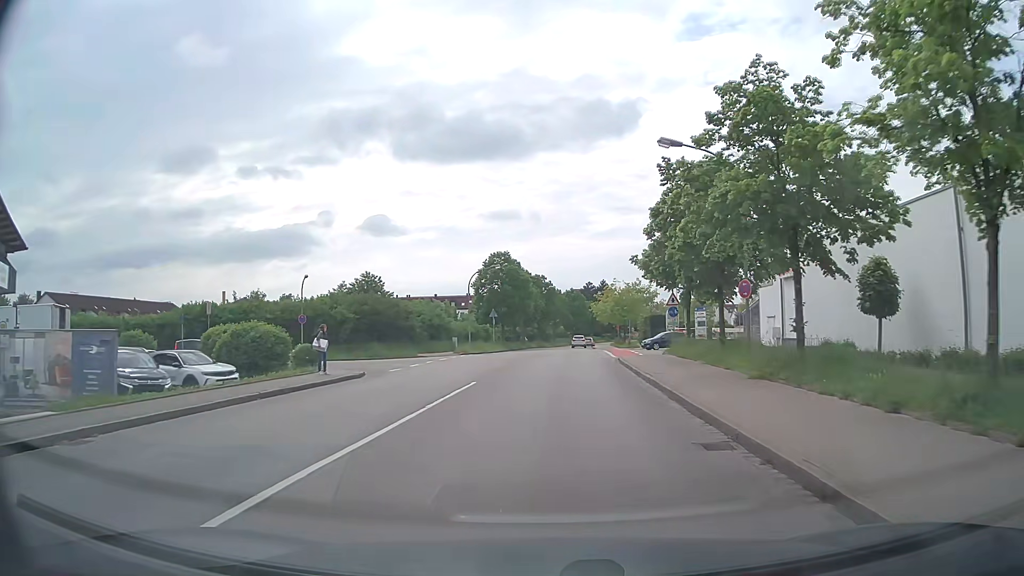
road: residential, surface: asphalt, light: Day
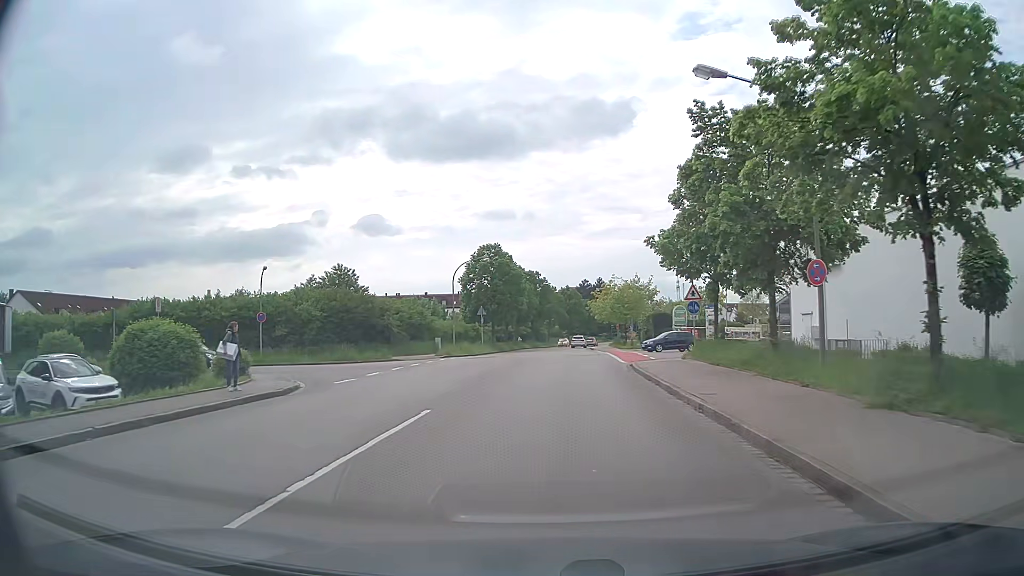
(+0.1, +6.3) m; +1°
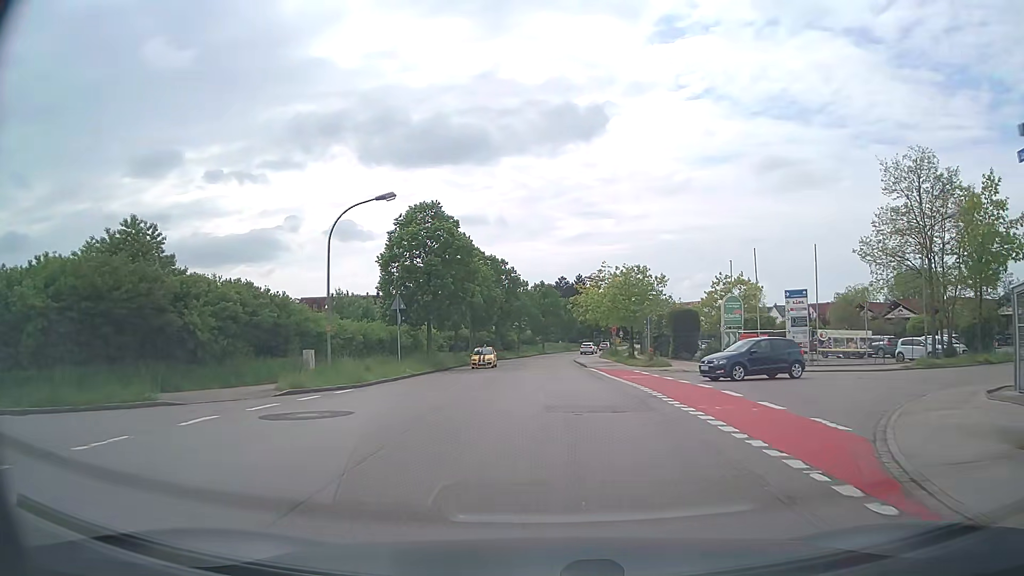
(+0.4, +24.7) m; +3°
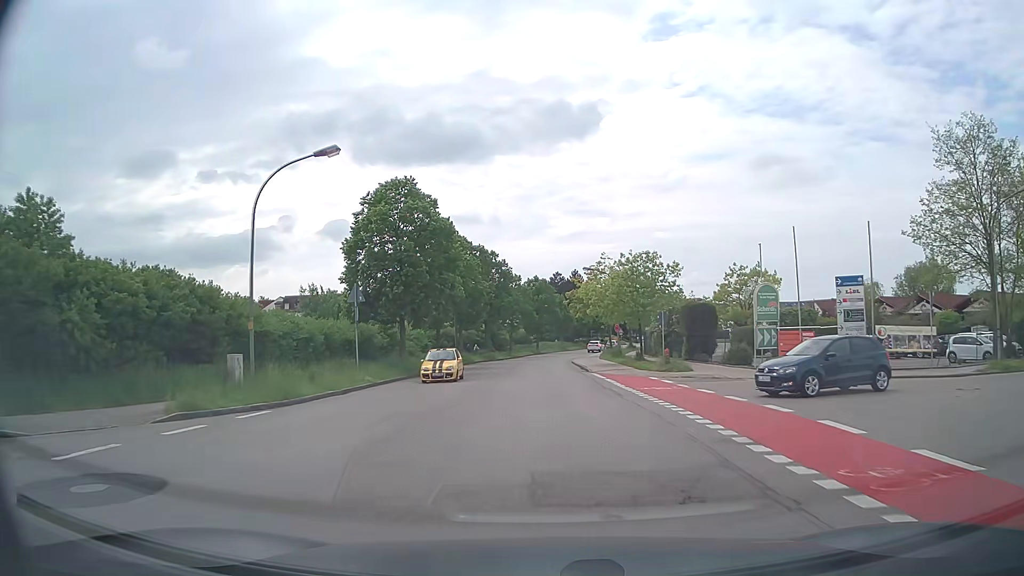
(0.0, +6.8) m; 0°
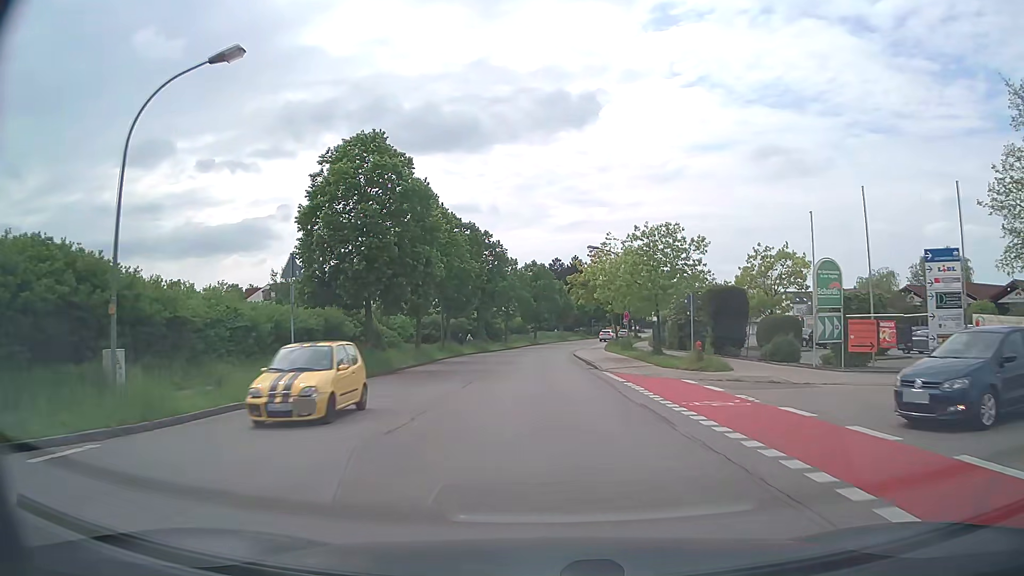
(0.0, +7.1) m; 0°
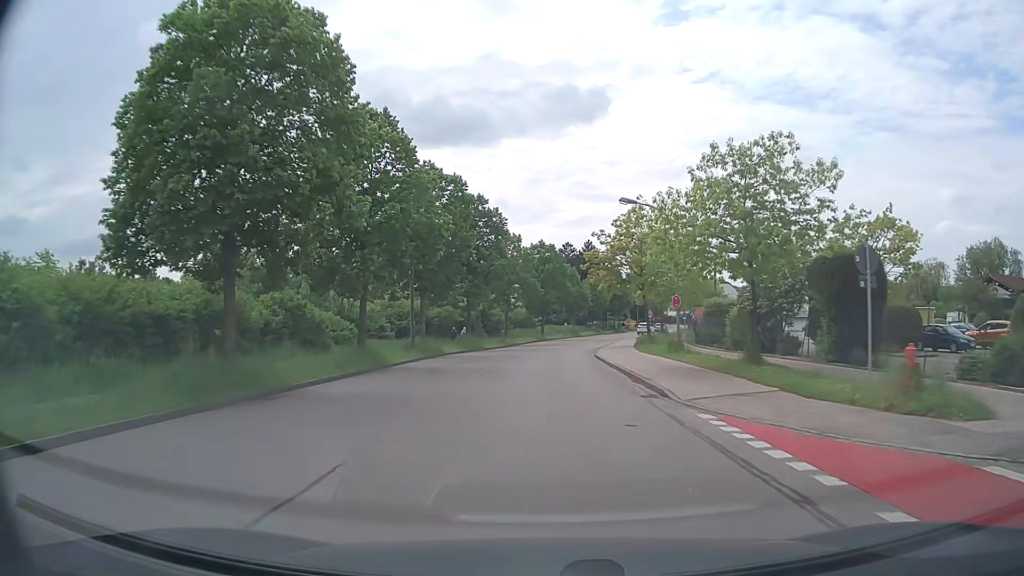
(0.0, +14.9) m; 0°
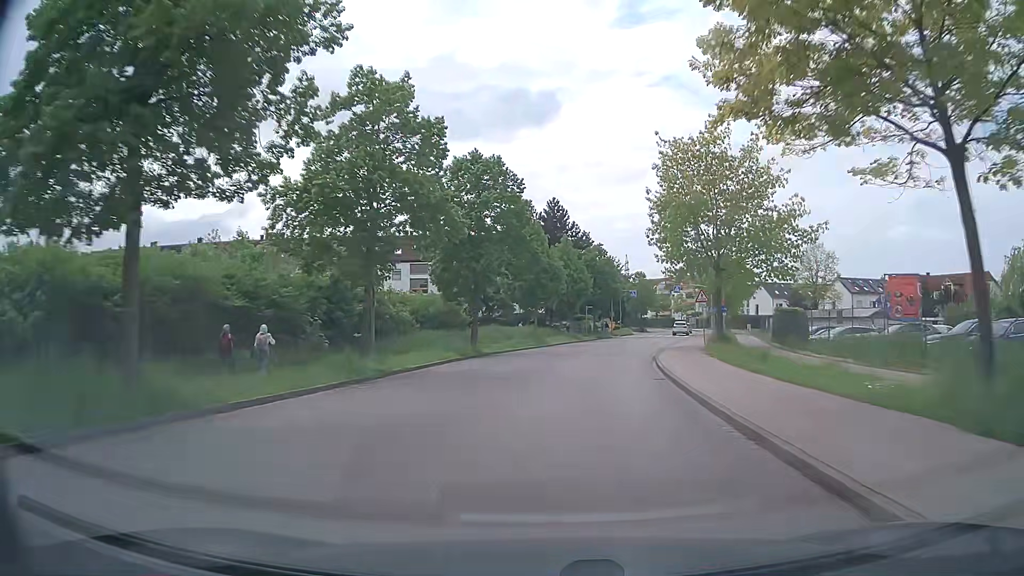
(+0.6, +40.5) m; +4°
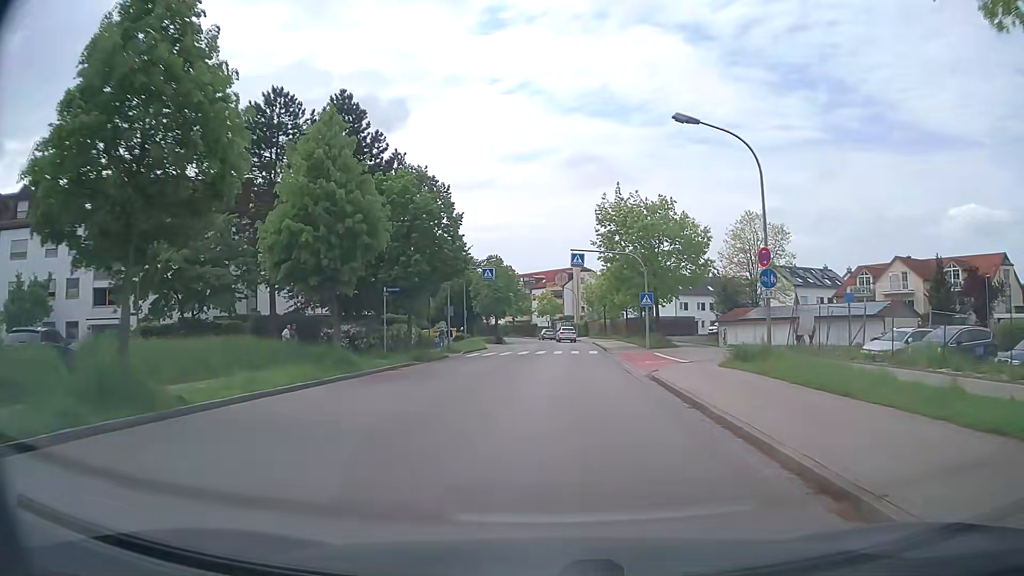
(+4.0, +37.3) m; +13°
(0, +10) (+1, +20) (+1, +30) (+2, +40) (+2, +50) (+2, +60) (+2, +70) (+2, +80) (0, +90) (-2, +100) m
